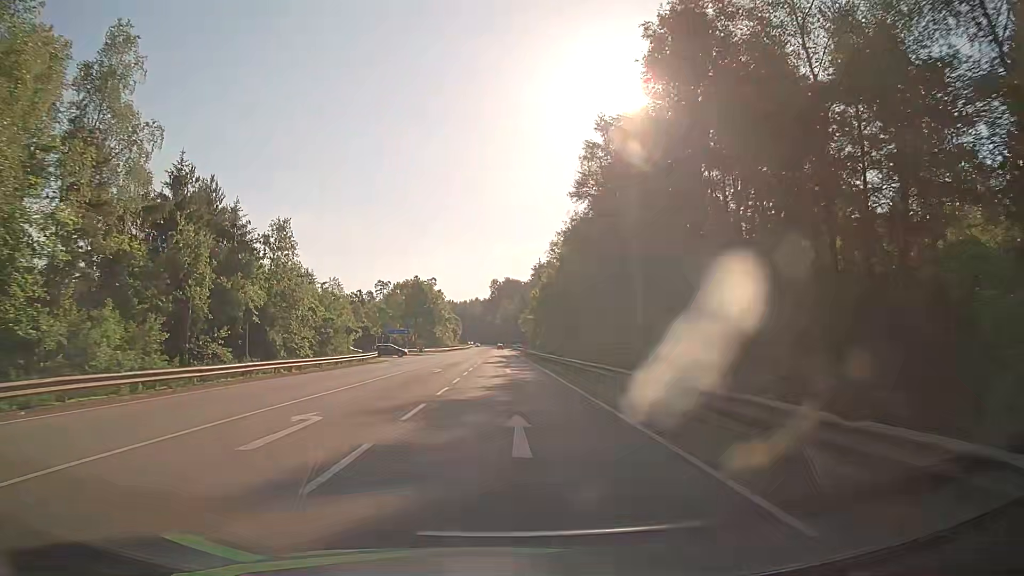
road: secondary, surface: asphalt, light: Day
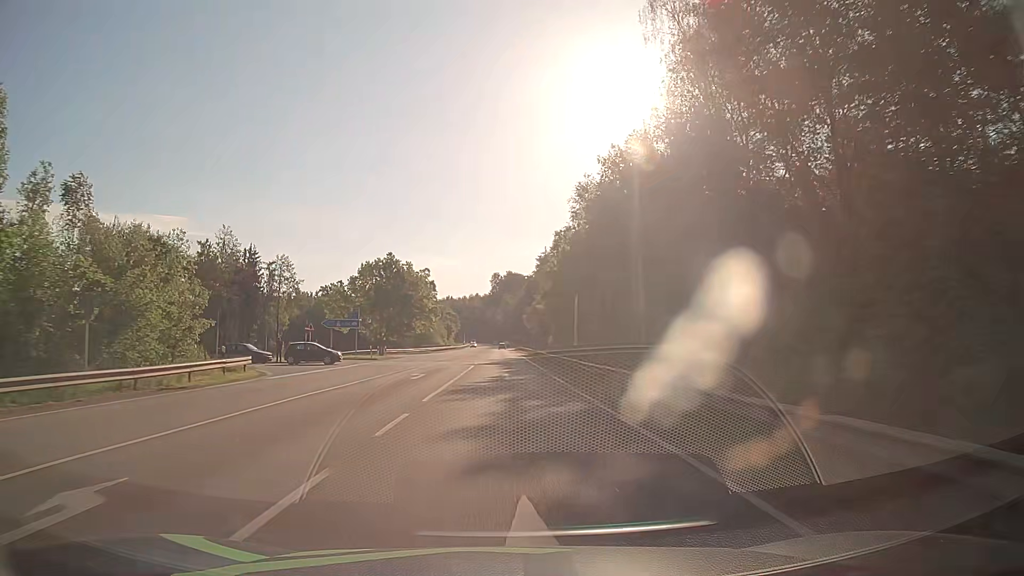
(0.0, +32.3) m; 0°
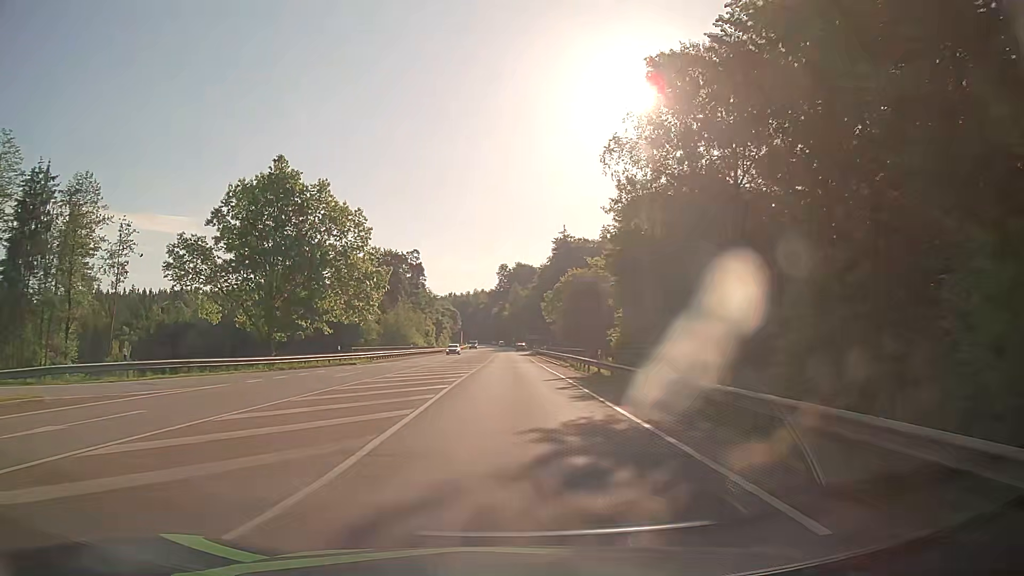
(-0.6, +53.9) m; -1°
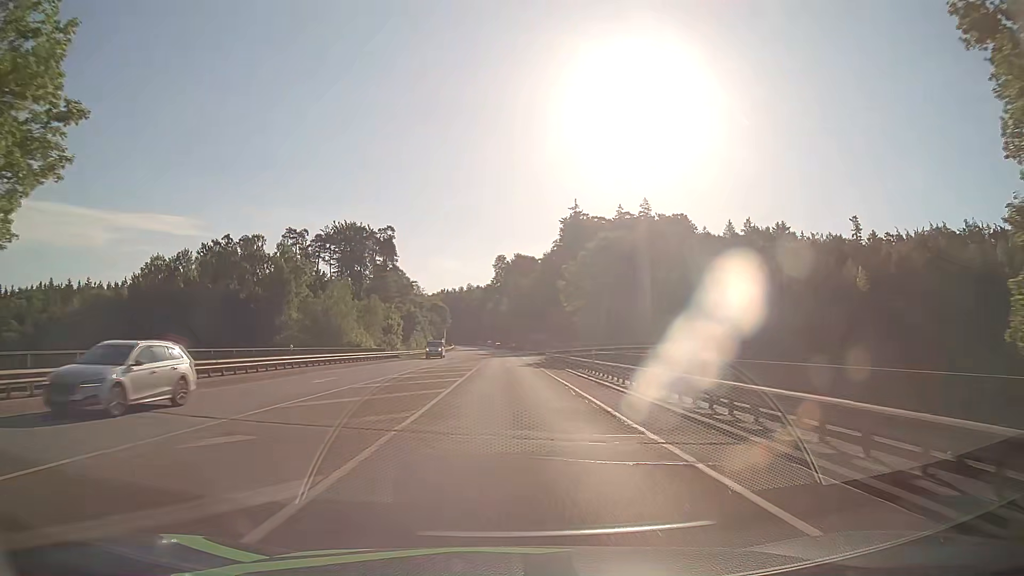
(+0.2, +43.1) m; 0°
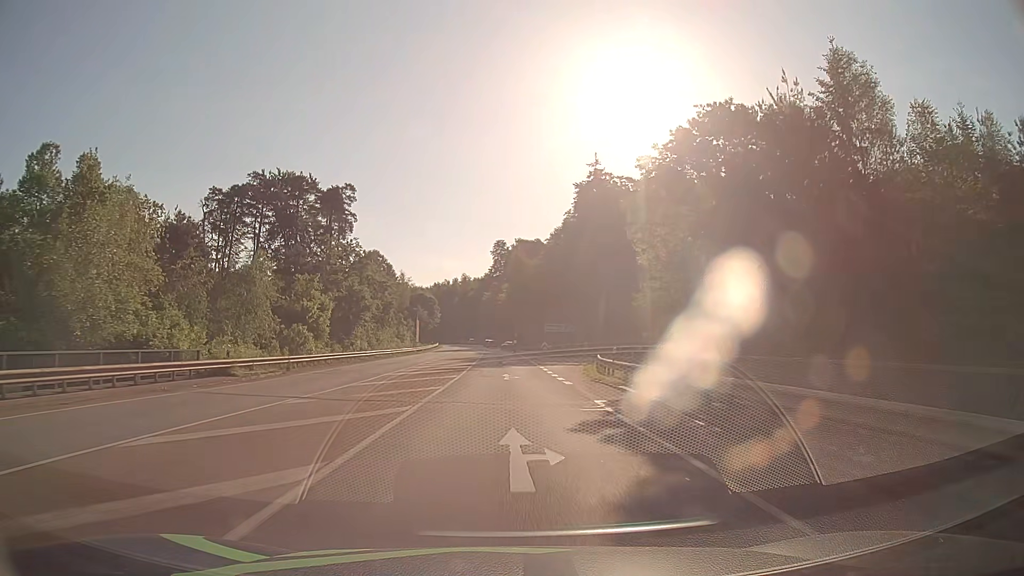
(0.0, +43.1) m; 0°
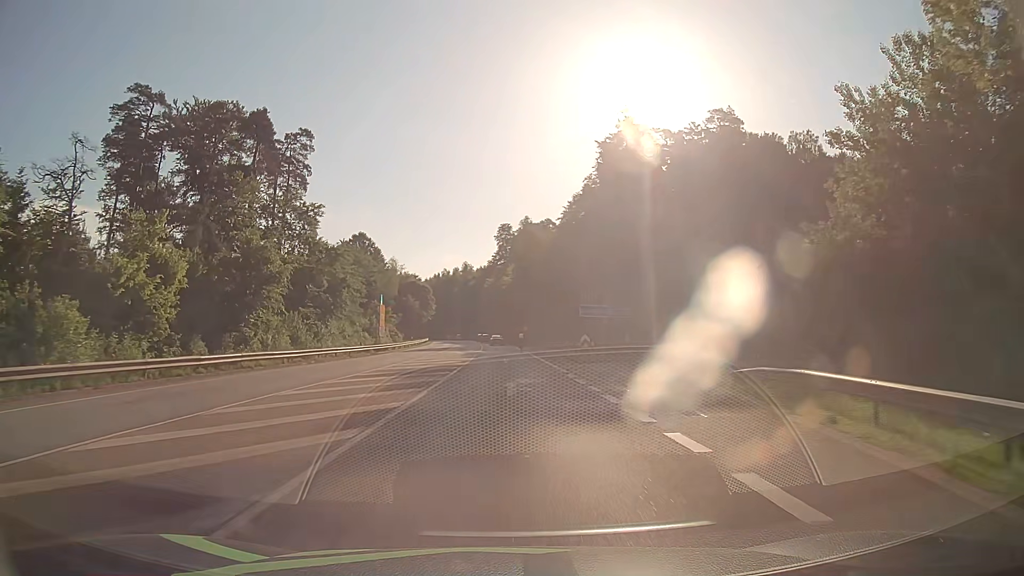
(-0.1, +30.8) m; 0°
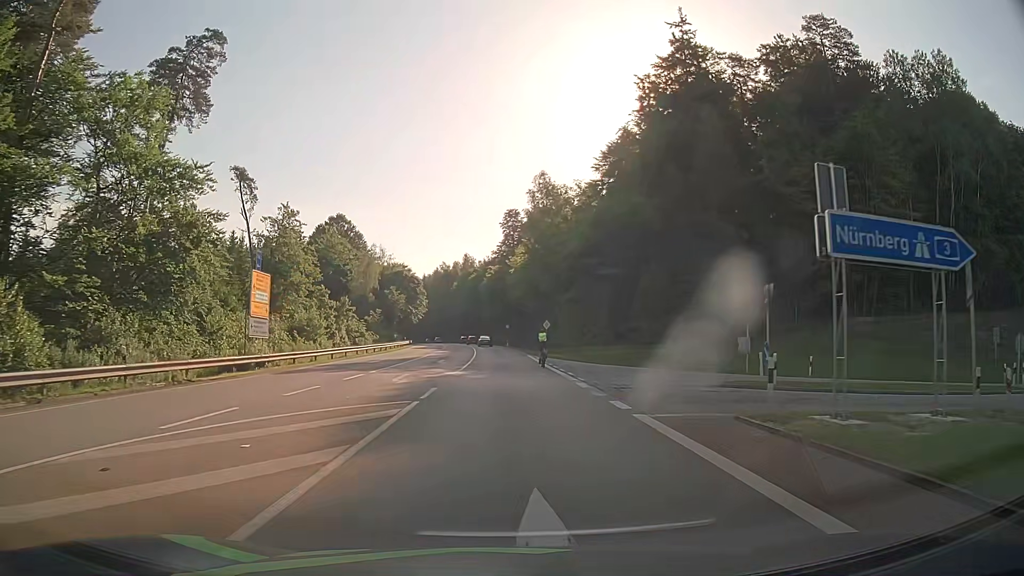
(-0.3, +33.6) m; -1°
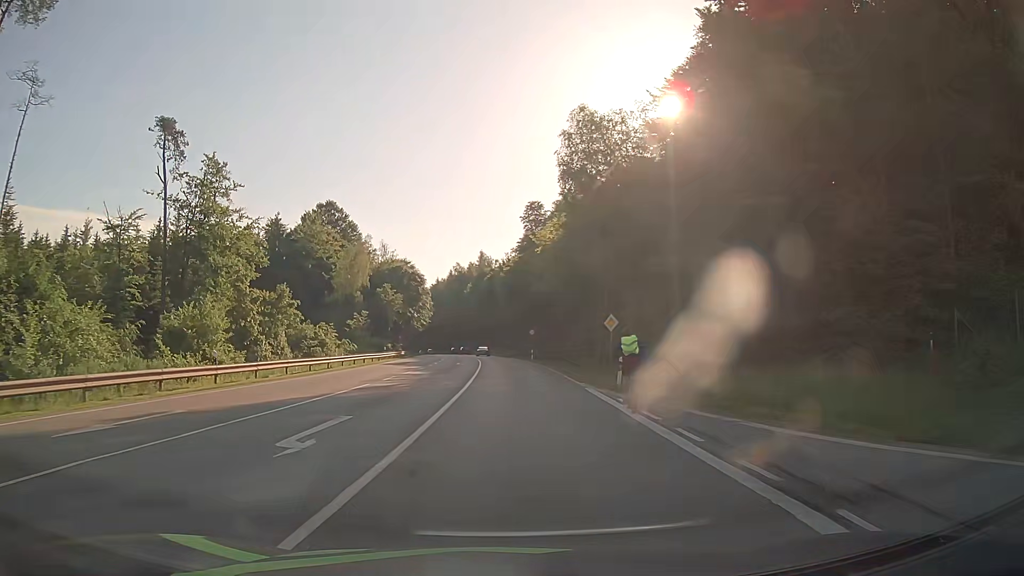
(-0.2, +27.3) m; -2°
(0, +10) (0, +20) (0, +30) (0, +40) (-1, +50) (-1, +60) (-1, +70) (-2, +80) (-3, +90) (-4, +100) m
